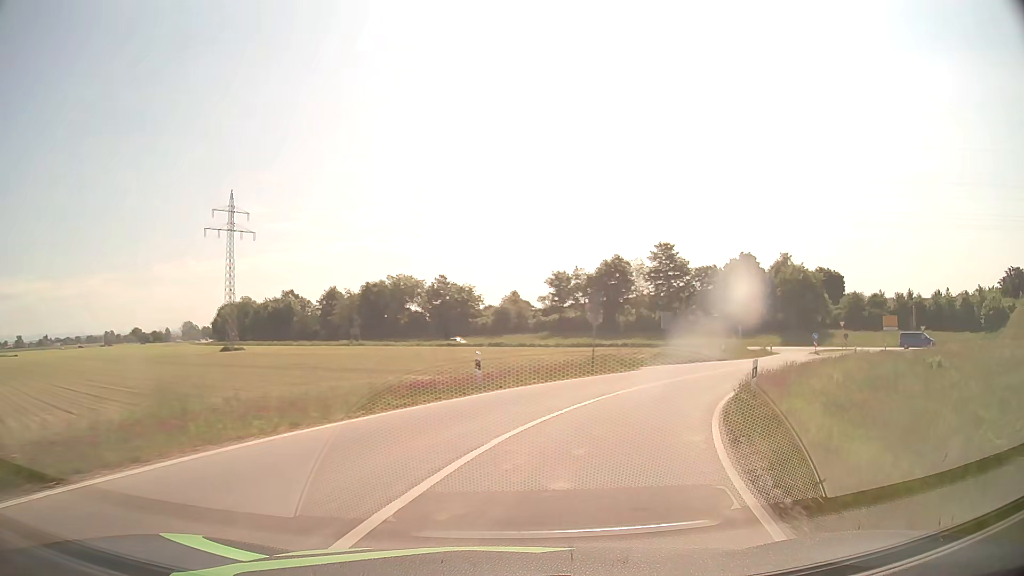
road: tertiary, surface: asphalt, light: Day
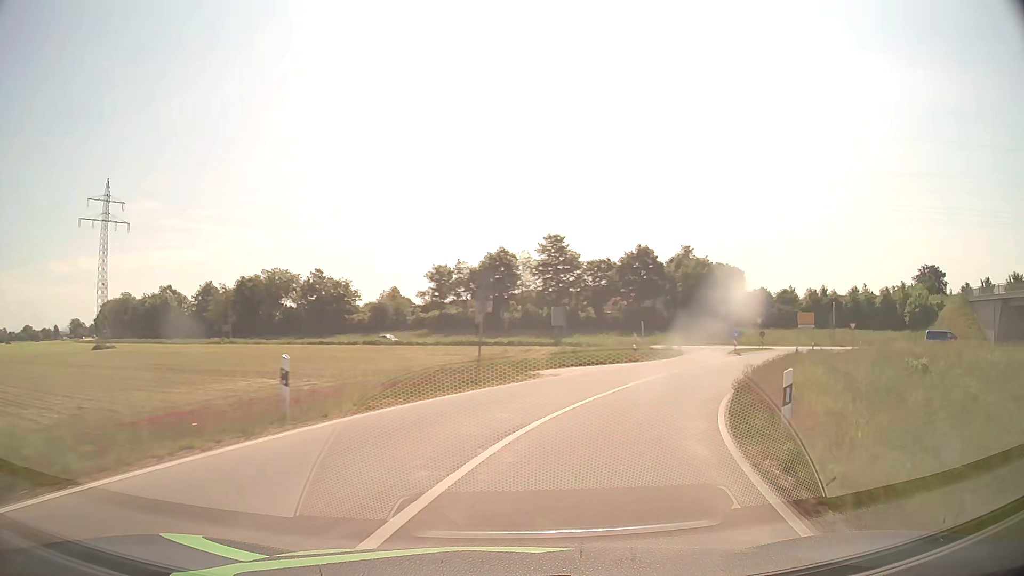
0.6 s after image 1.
(+0.8, +7.7) m; +11°
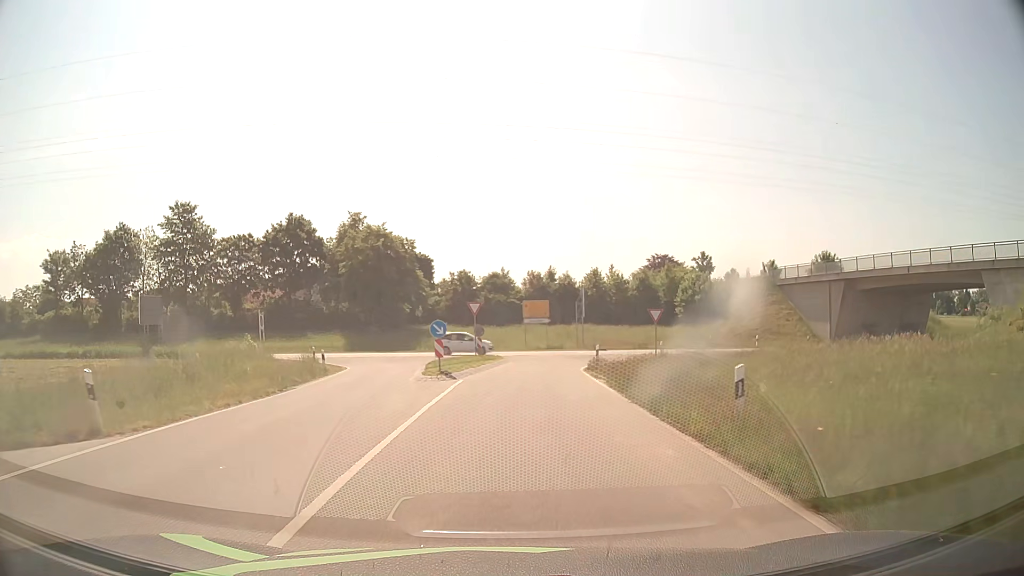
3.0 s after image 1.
(+8.4, +27.9) m; +27°
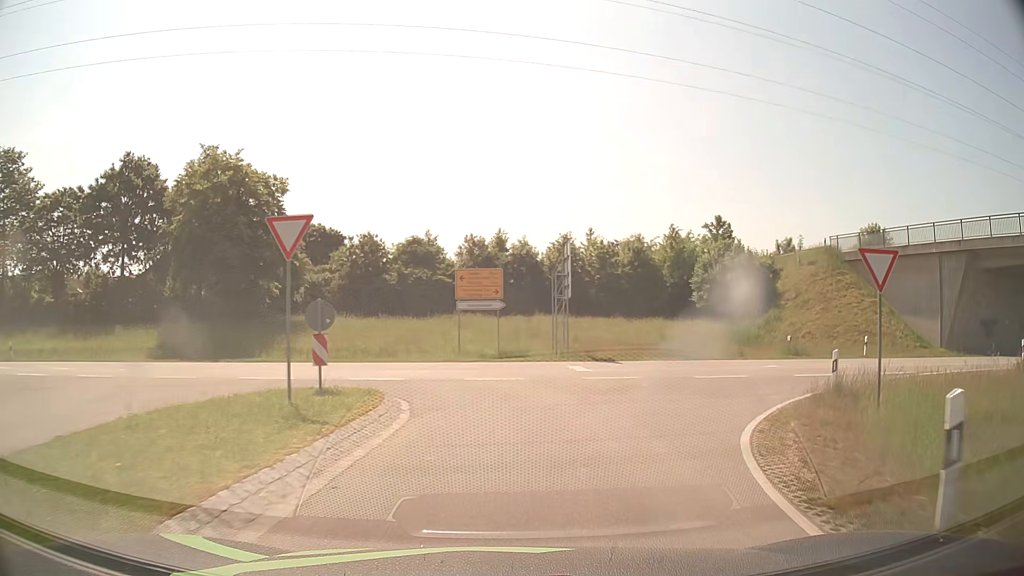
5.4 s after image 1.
(+0.7, +25.2) m; +5°
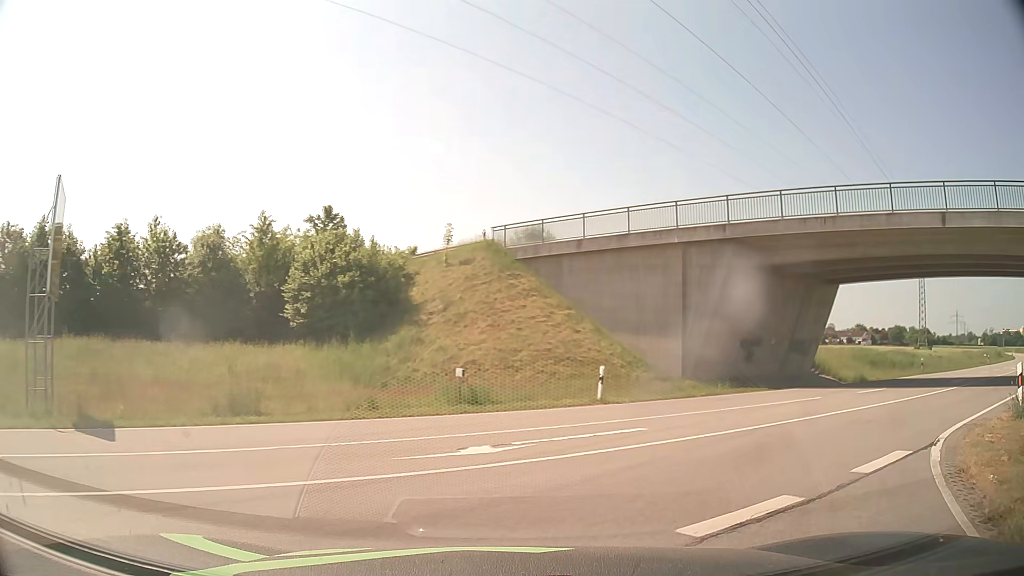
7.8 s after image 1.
(+3.3, +14.0) m; +35°
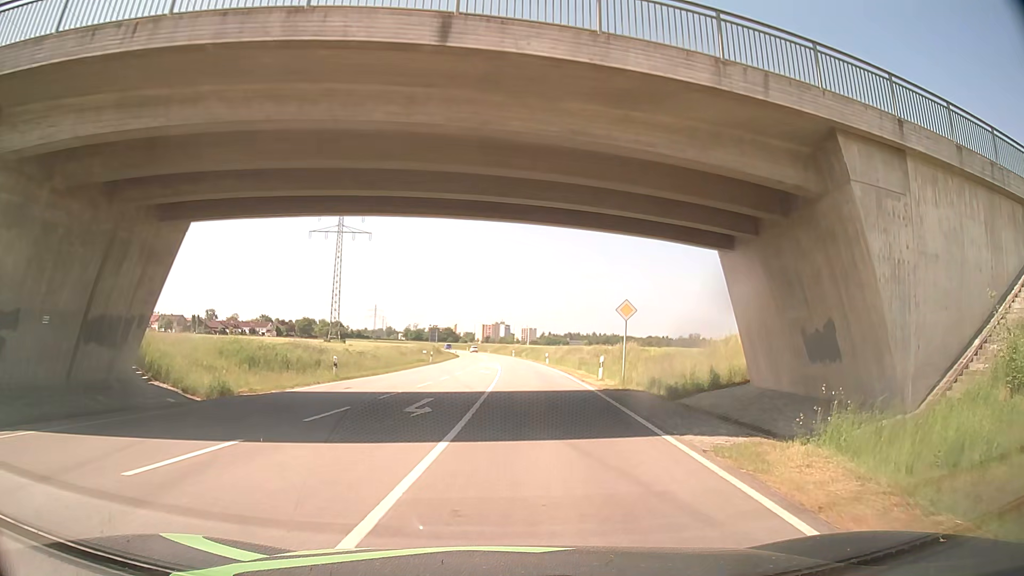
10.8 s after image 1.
(+8.2, +14.6) m; +50°
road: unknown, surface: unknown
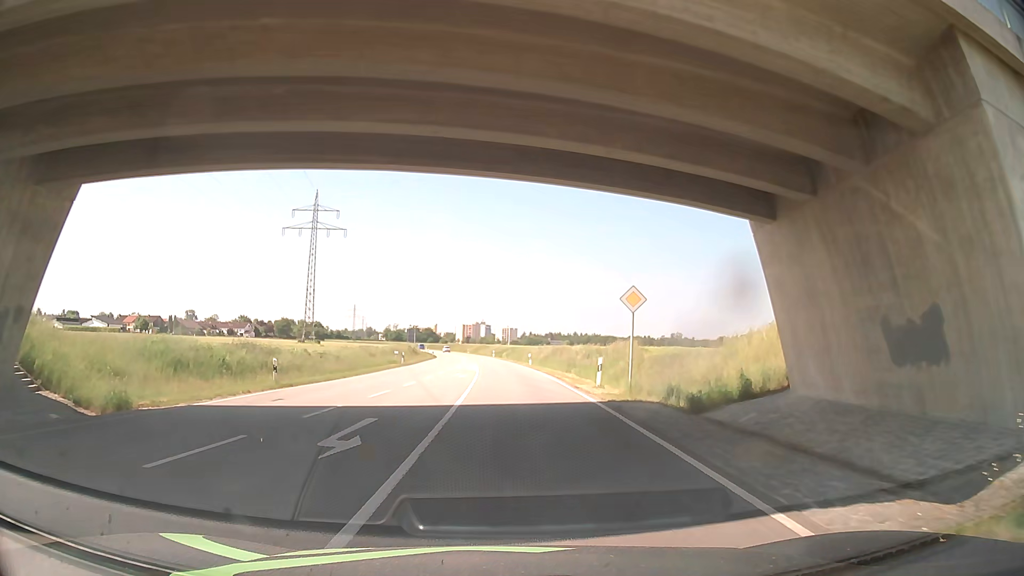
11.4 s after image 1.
(+0.1, +5.5) m; +1°
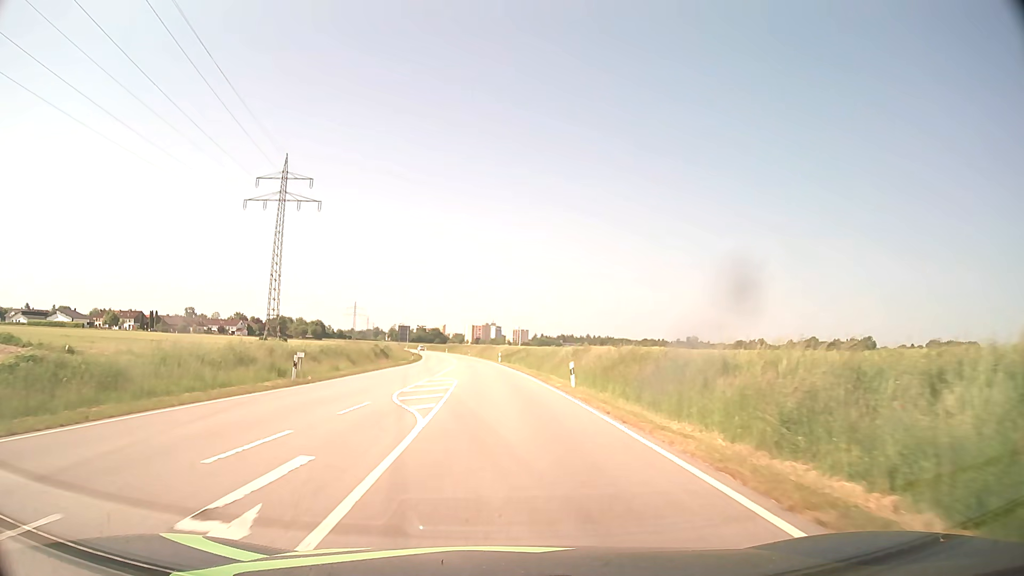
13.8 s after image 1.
(-0.5, +30.5) m; -1°
(0, +10) (0, +20) (-1, +30) (-1, +40) (-2, +50) (-3, +60) (-3, +70) (-4, +80) (-5, +90) (-6, +100) m
